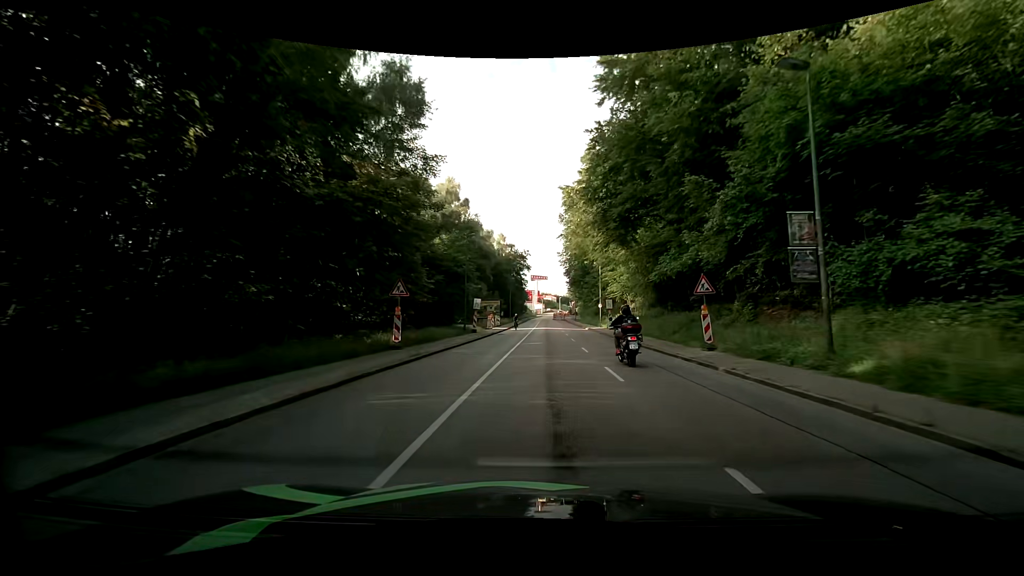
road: tertiary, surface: asphalt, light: Day
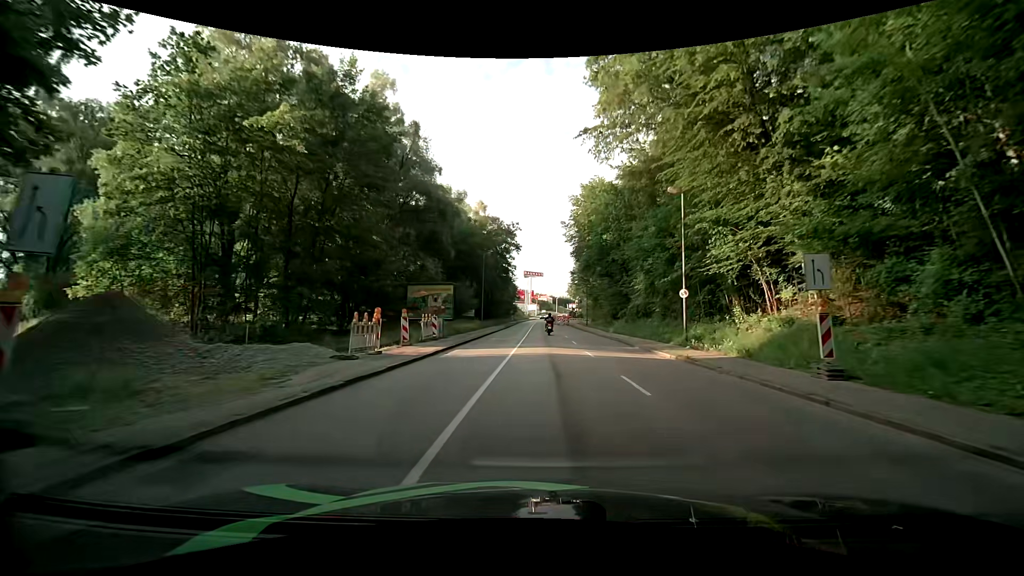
(+0.5, +37.7) m; +1°
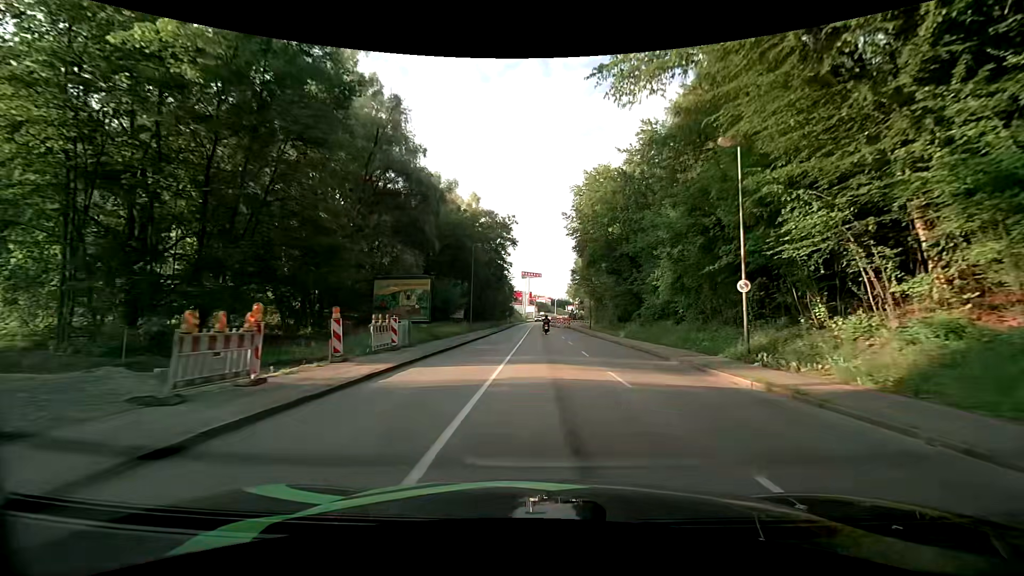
(0.0, +7.5) m; 0°
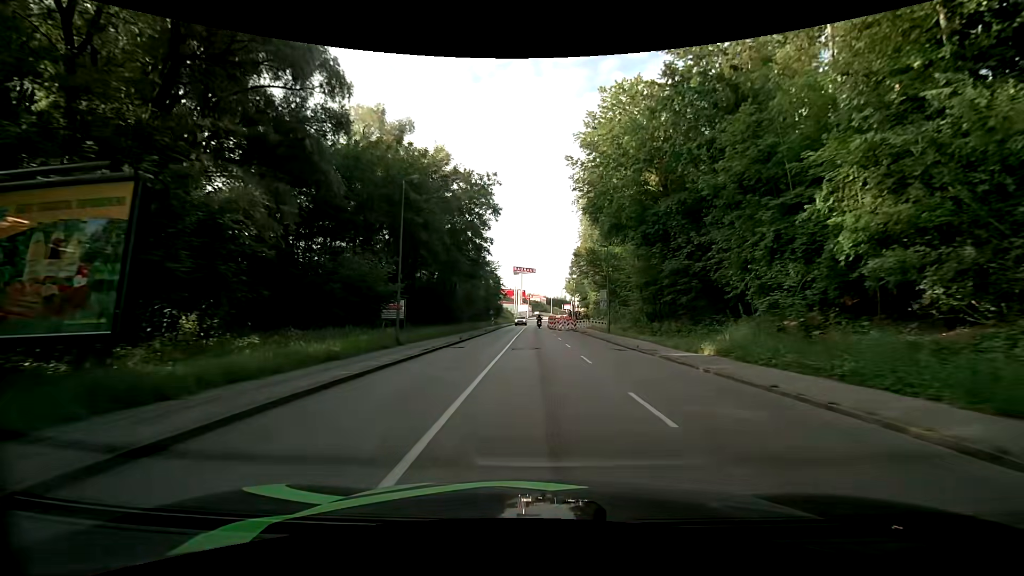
(+0.1, +22.2) m; +1°
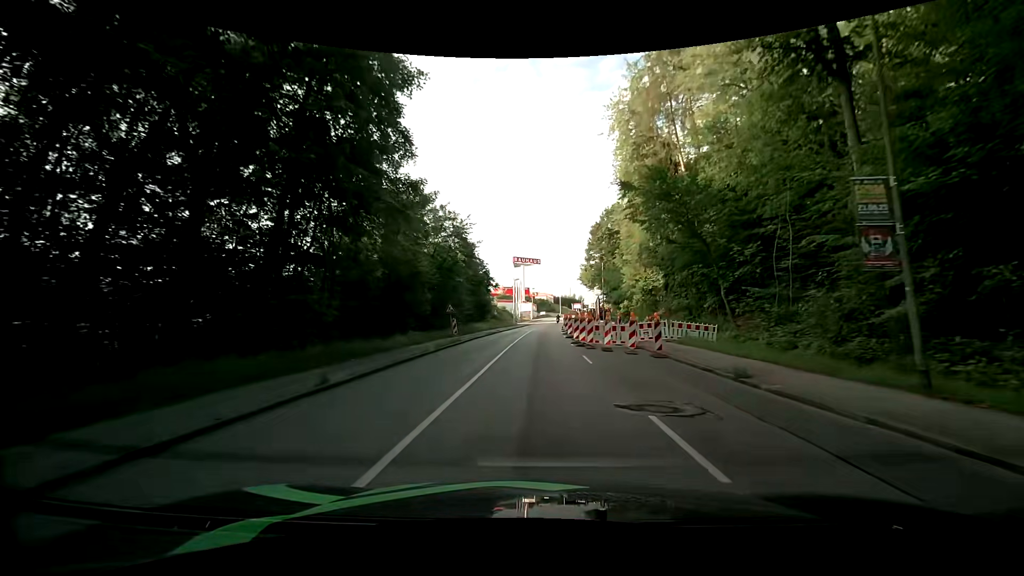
(-0.2, +36.3) m; -1°
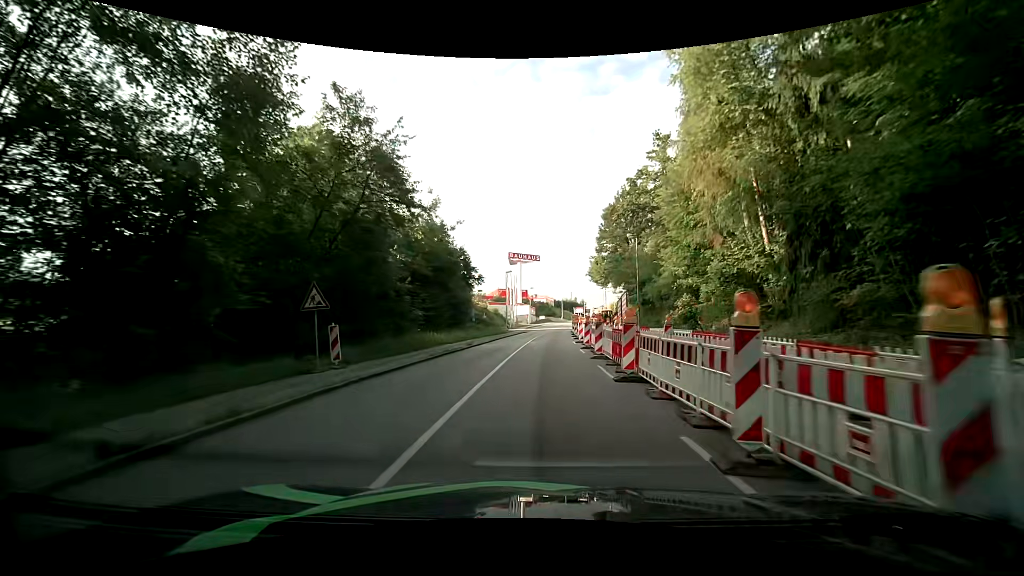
(+0.1, +21.3) m; +1°
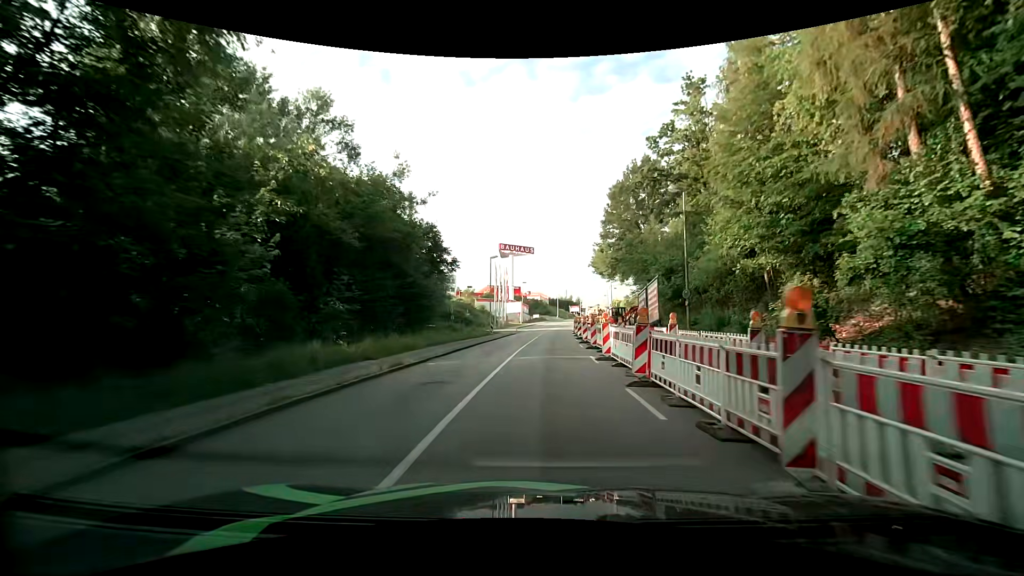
(0.0, +14.0) m; 0°
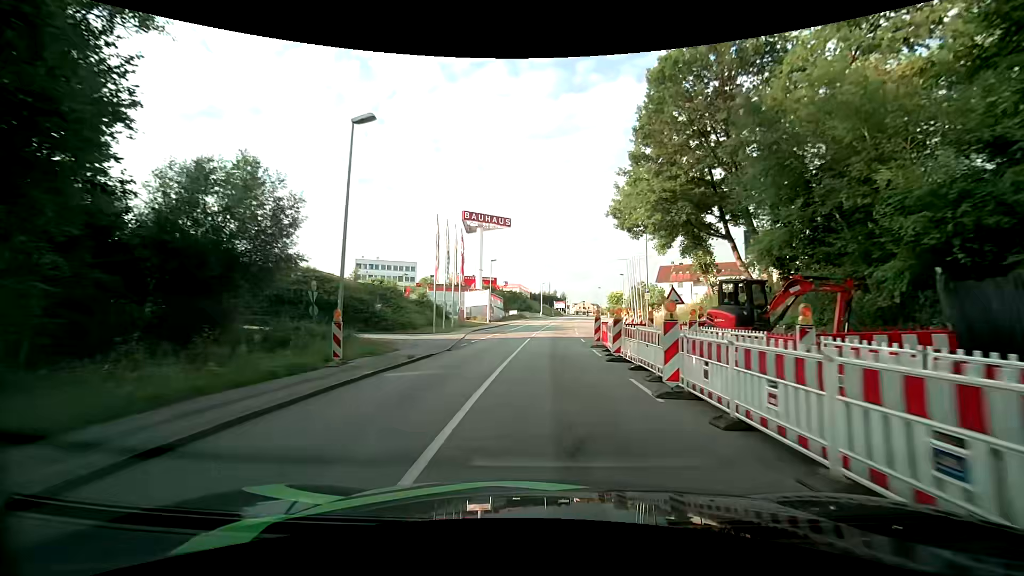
(+0.9, +35.0) m; +3°
(0, +10) (0, +20) (0, +30) (+1, +40) (+2, +50) (+3, +60) (+5, +70) (+6, +80) (+7, +90) (+8, +100) m
